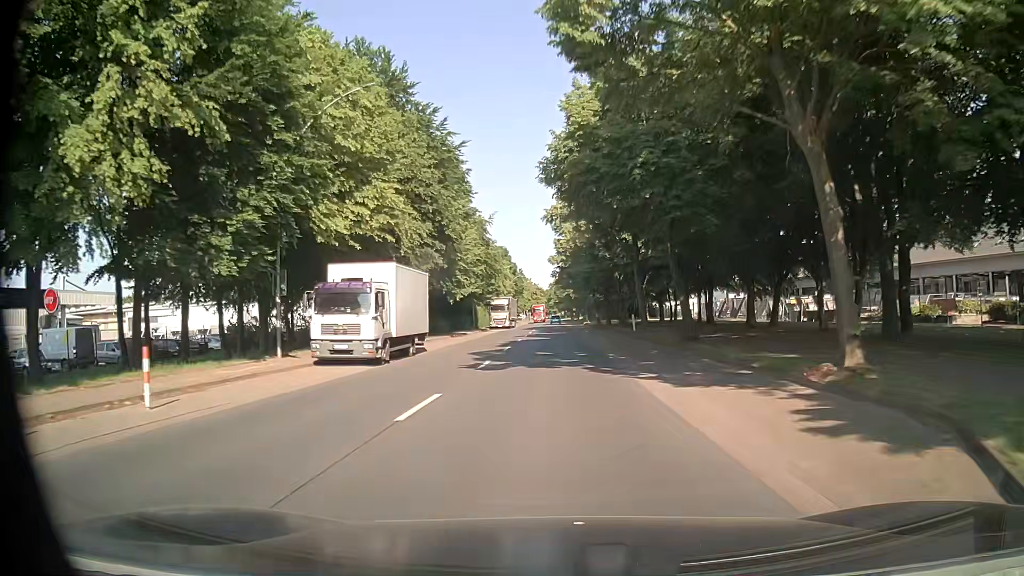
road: tertiary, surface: asphalt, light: Day
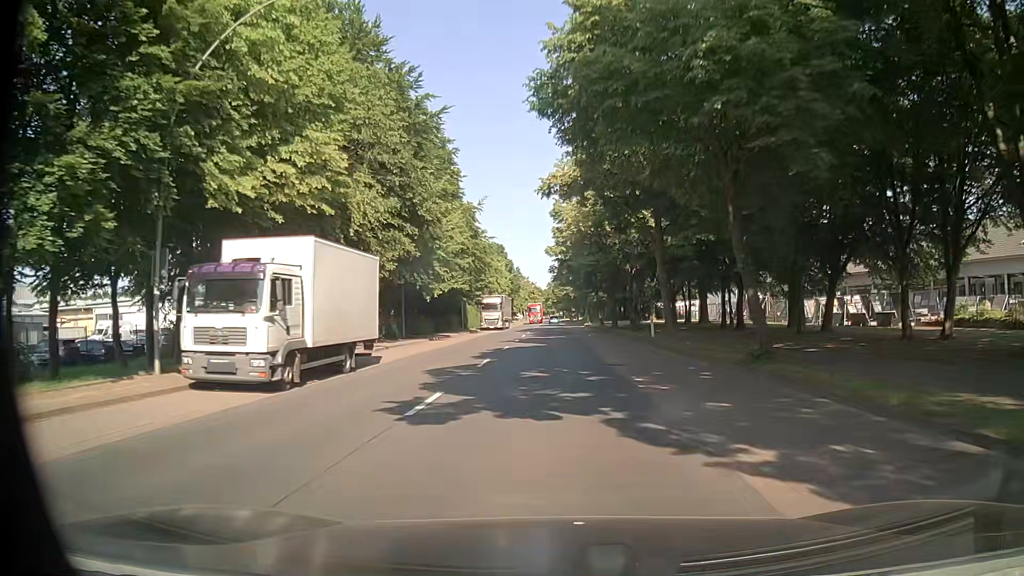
(-0.1, +8.2) m; 0°
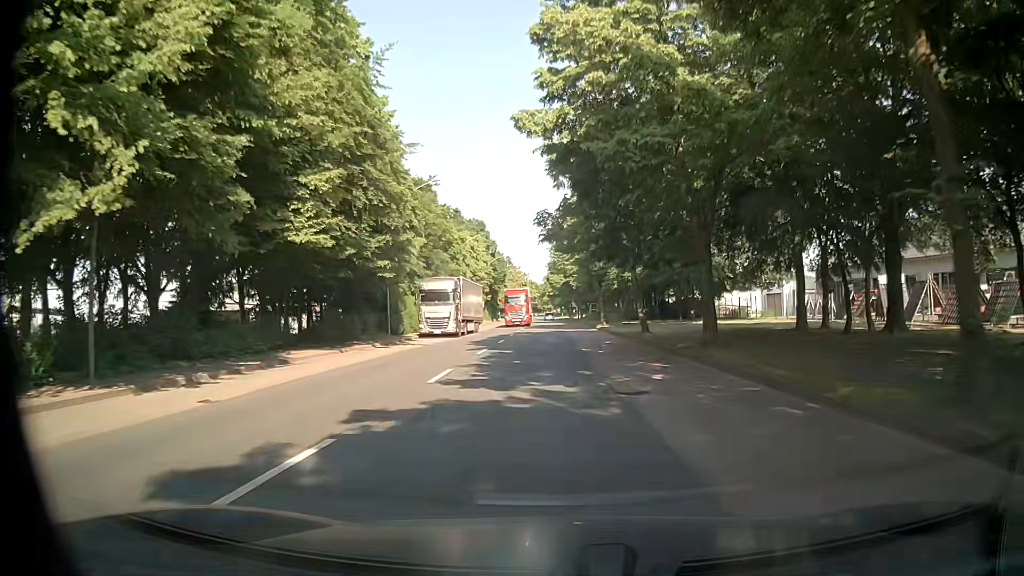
(+0.1, +32.2) m; +1°
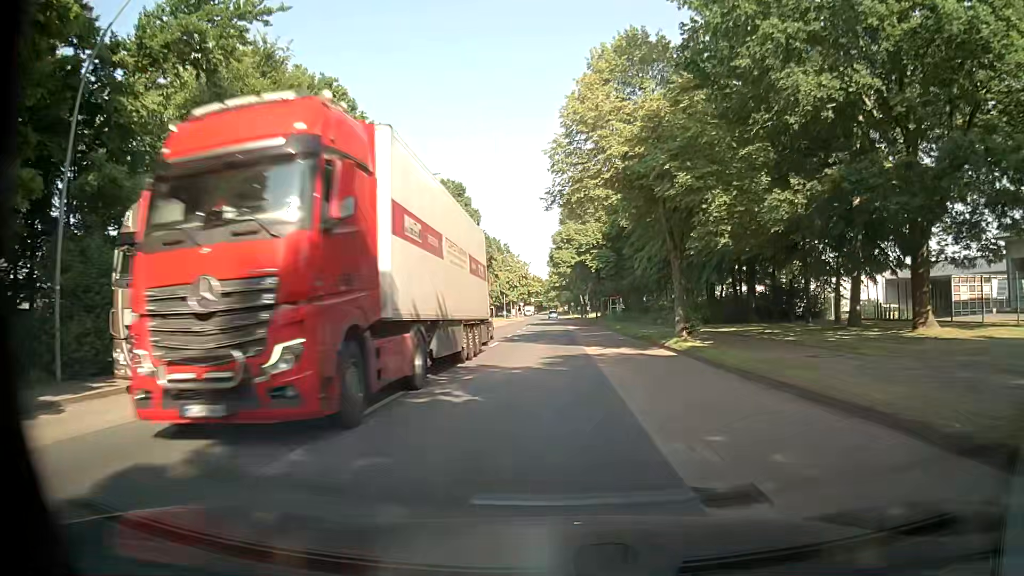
(-0.3, +31.8) m; -1°
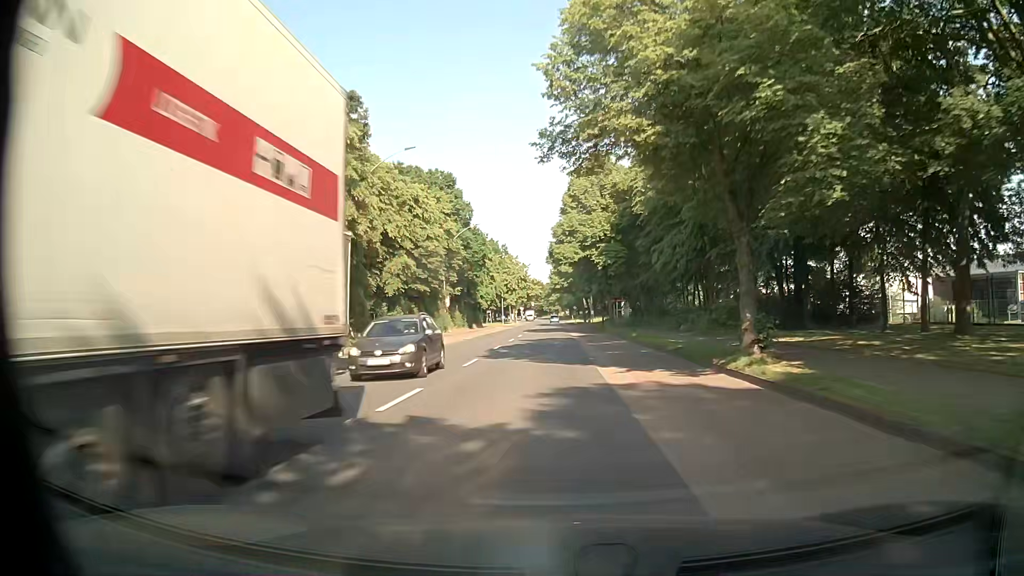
(0.0, +8.0) m; 0°
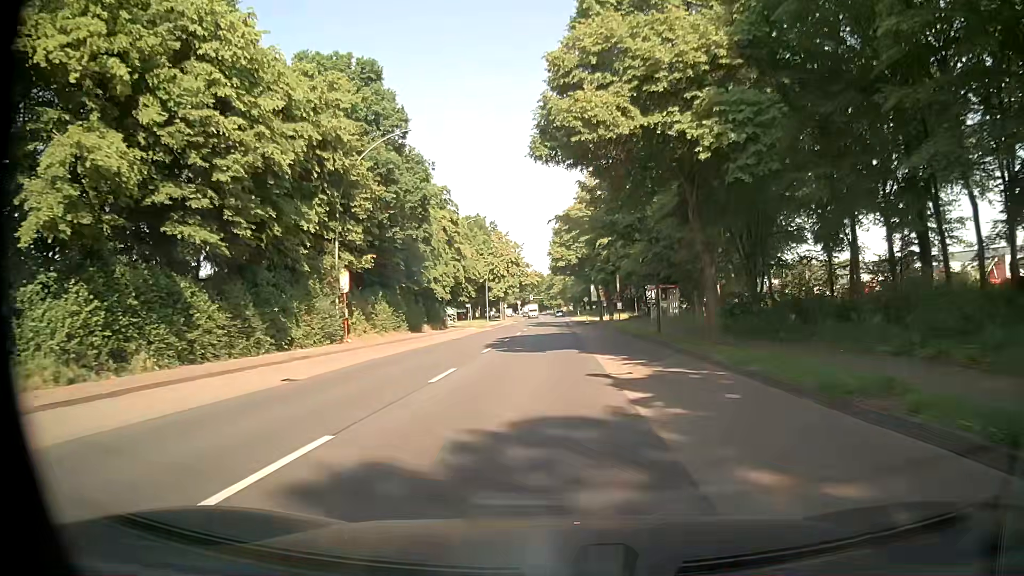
(-0.1, +32.4) m; -1°
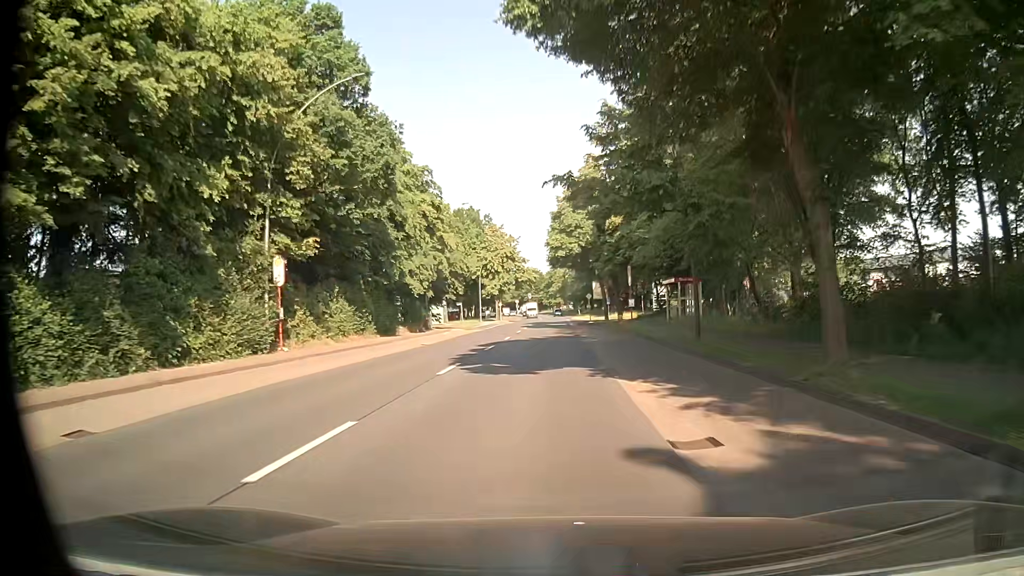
(+0.1, +8.1) m; 0°
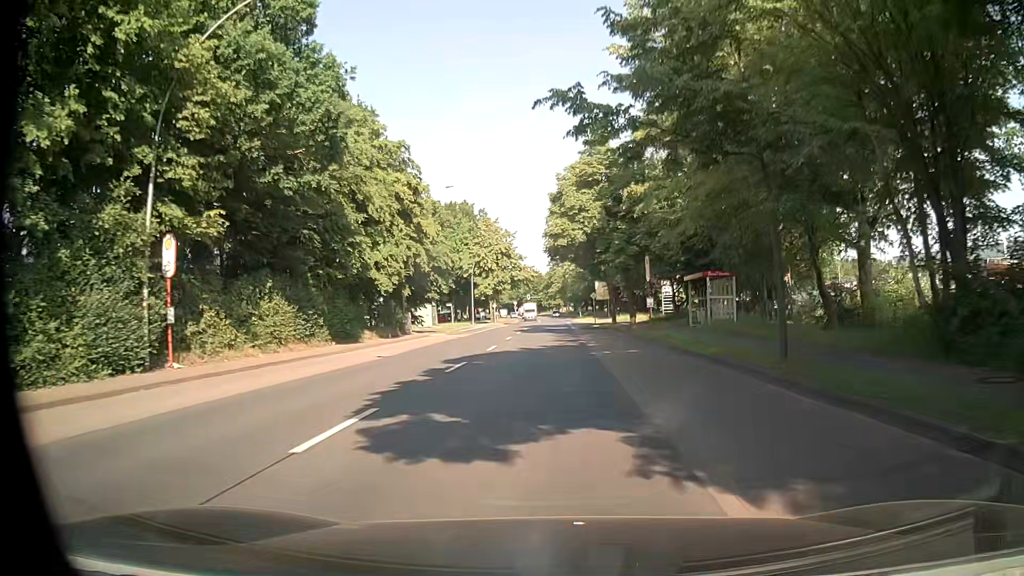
(0.0, +8.0) m; 0°
(0, +10) (0, +20) (0, +30) (0, +40) (0, +50) (0, +60) (0, +70) (0, +80) (0, +90) (+1, +100) m
